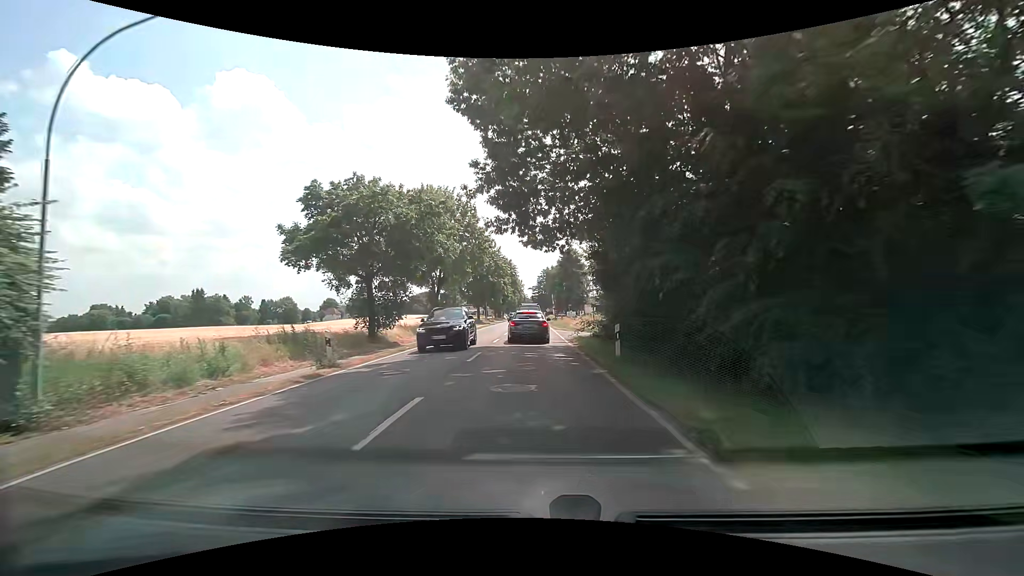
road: secondary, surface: asphalt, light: Day
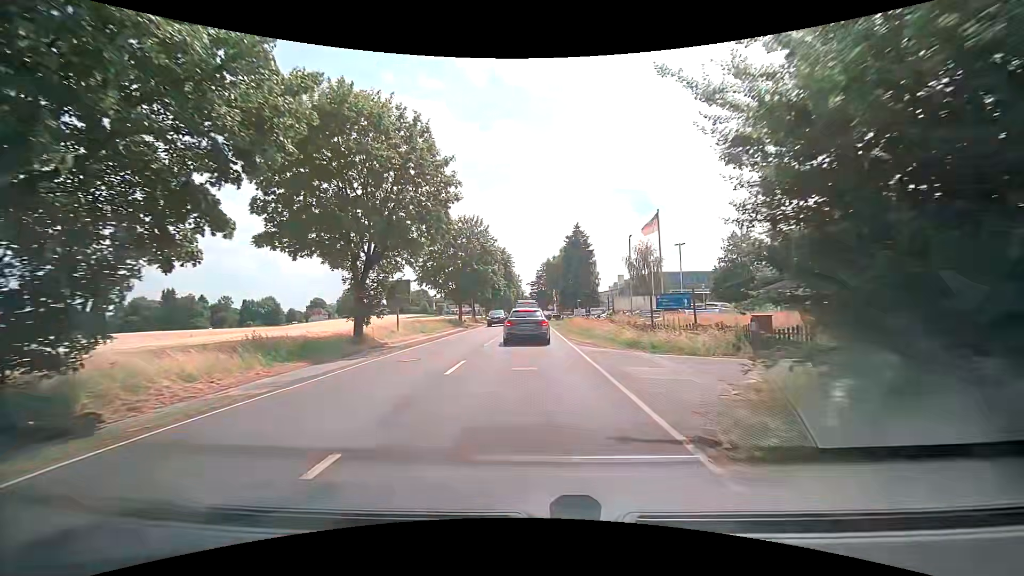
(+0.1, +20.8) m; +1°
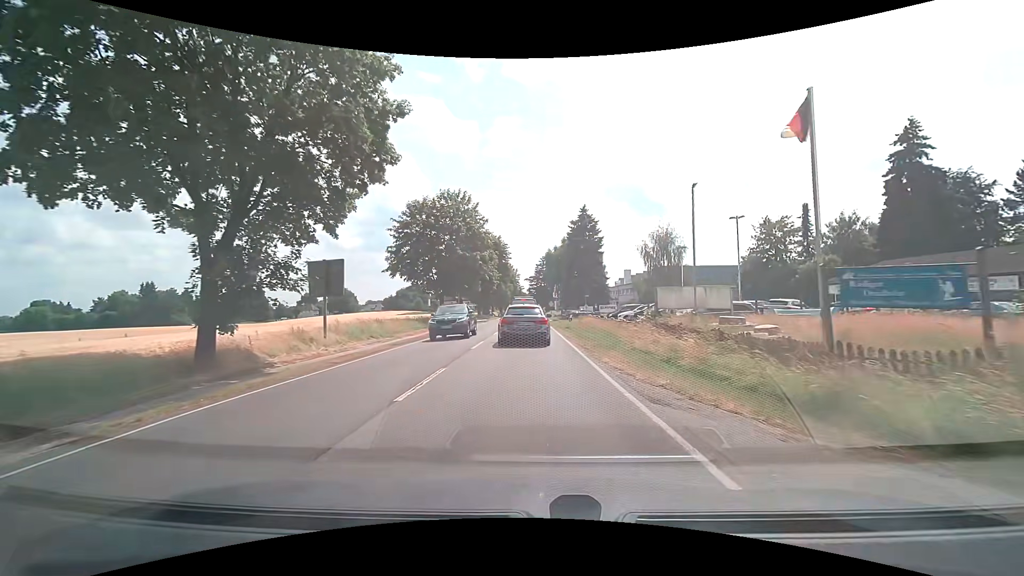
(0.0, +12.3) m; 0°
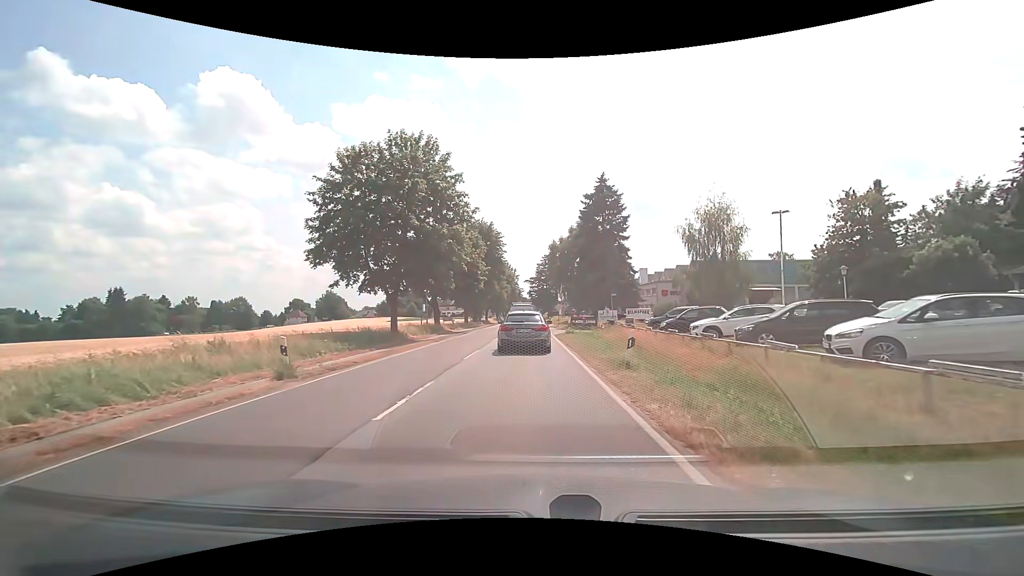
(0.0, +19.1) m; 0°
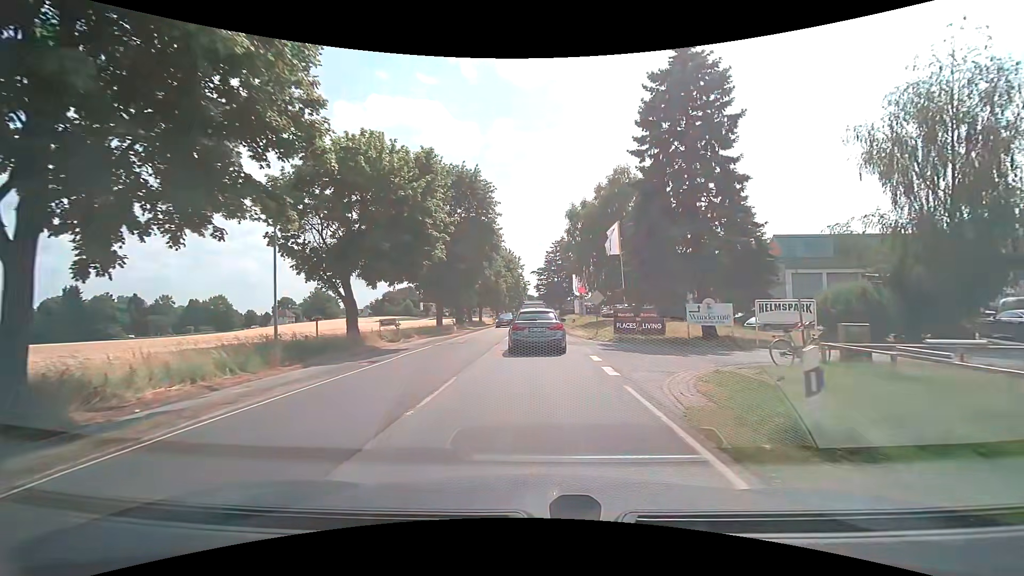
(-0.4, +27.4) m; -1°
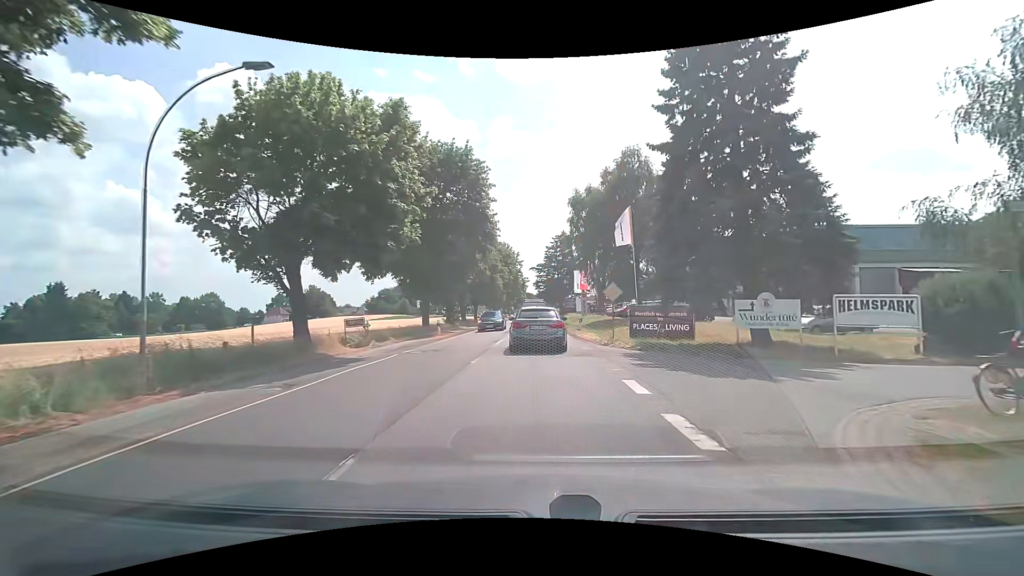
(0.0, +5.8) m; 0°
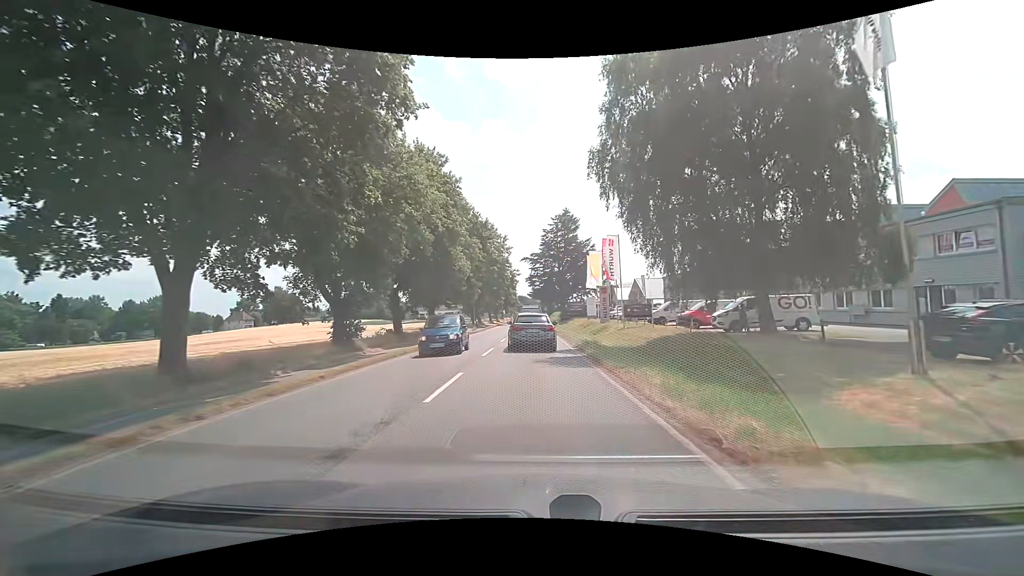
(+0.3, +29.6) m; +1°
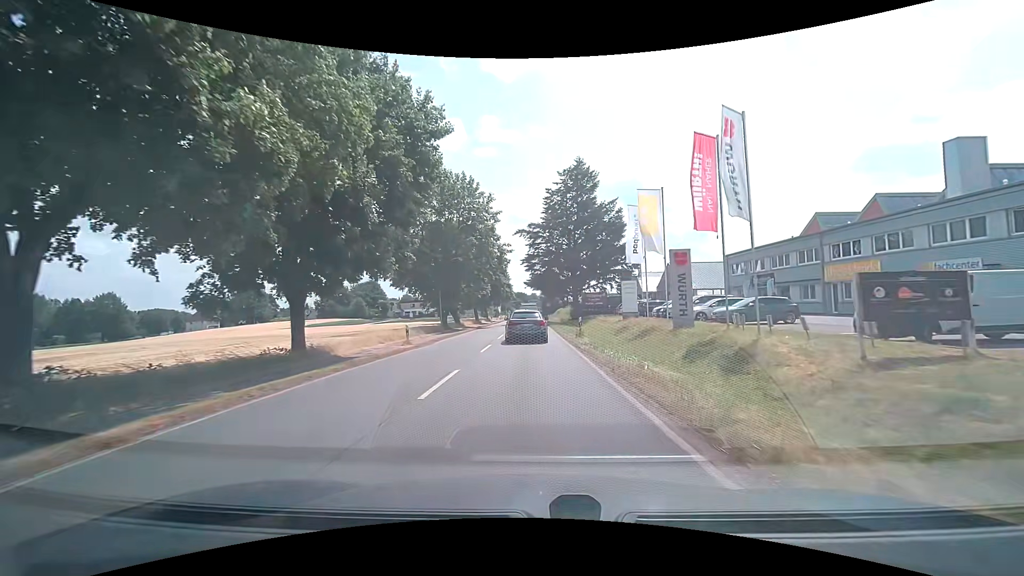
(+0.1, +27.3) m; +1°
(0, +10) (0, +20) (0, +30) (0, +40) (0, +50) (-1, +60) (-1, +70) (-1, +80) (-1, +90) (-1, +100) m
